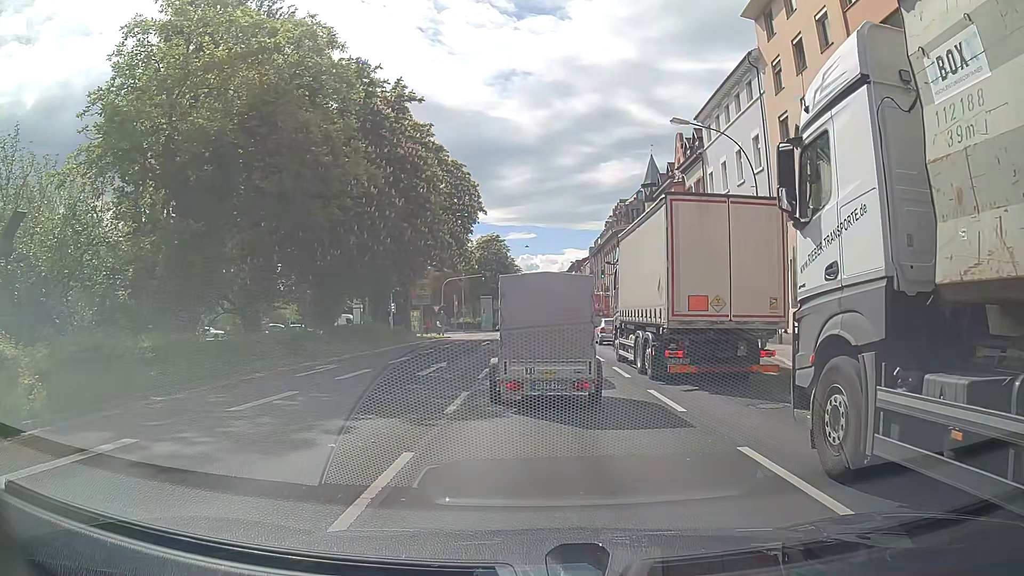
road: primary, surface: asphalt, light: Day
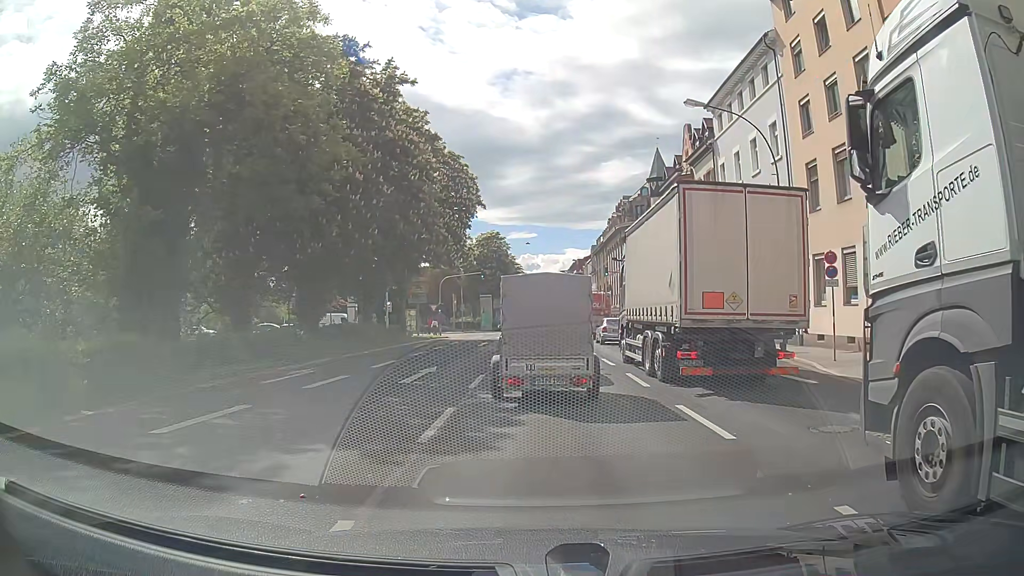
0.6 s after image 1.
(0.0, +2.5) m; 0°
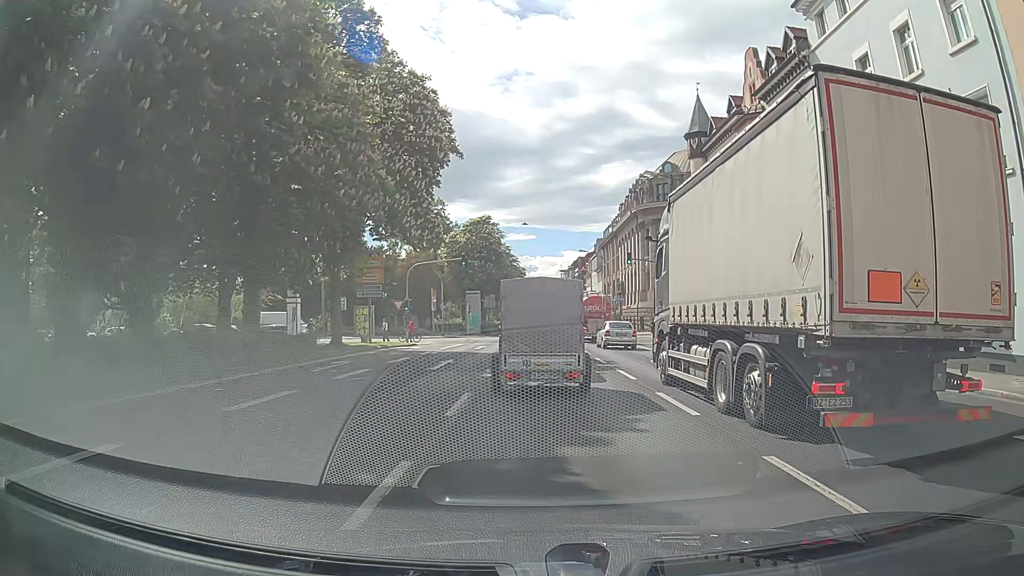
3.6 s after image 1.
(-0.1, +16.1) m; 0°
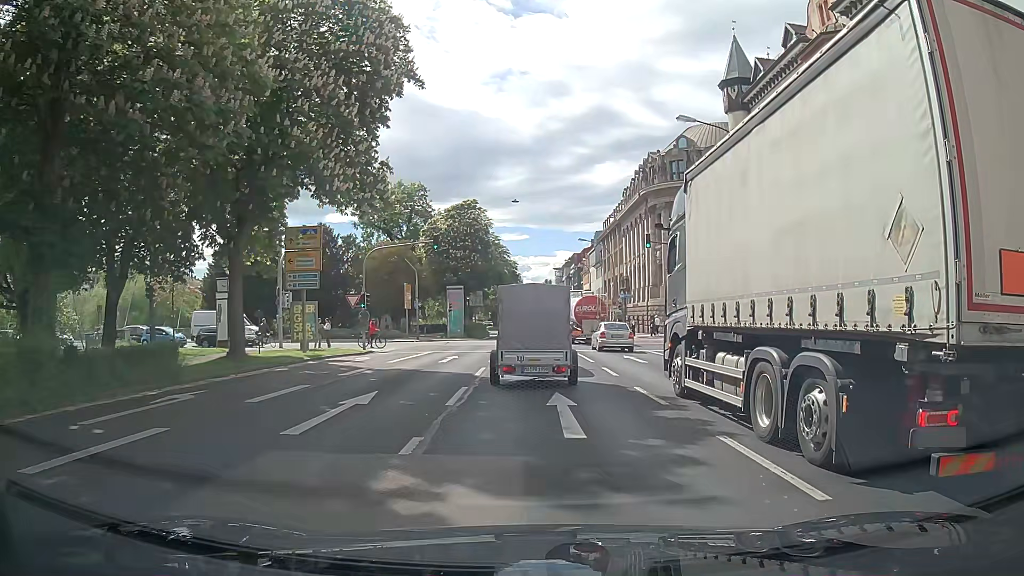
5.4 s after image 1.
(+0.1, +10.8) m; +1°
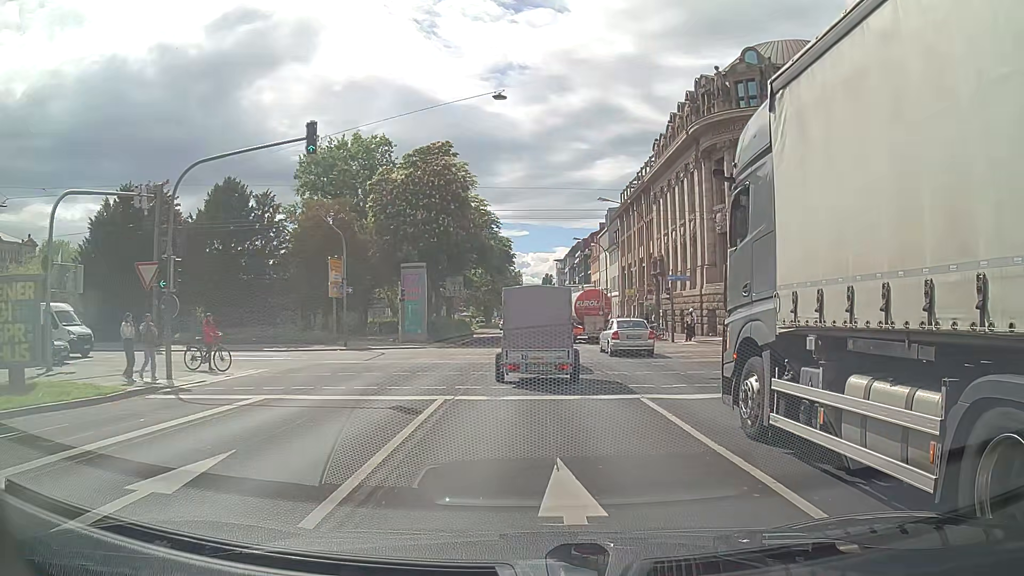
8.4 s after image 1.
(-0.2, +21.2) m; -1°
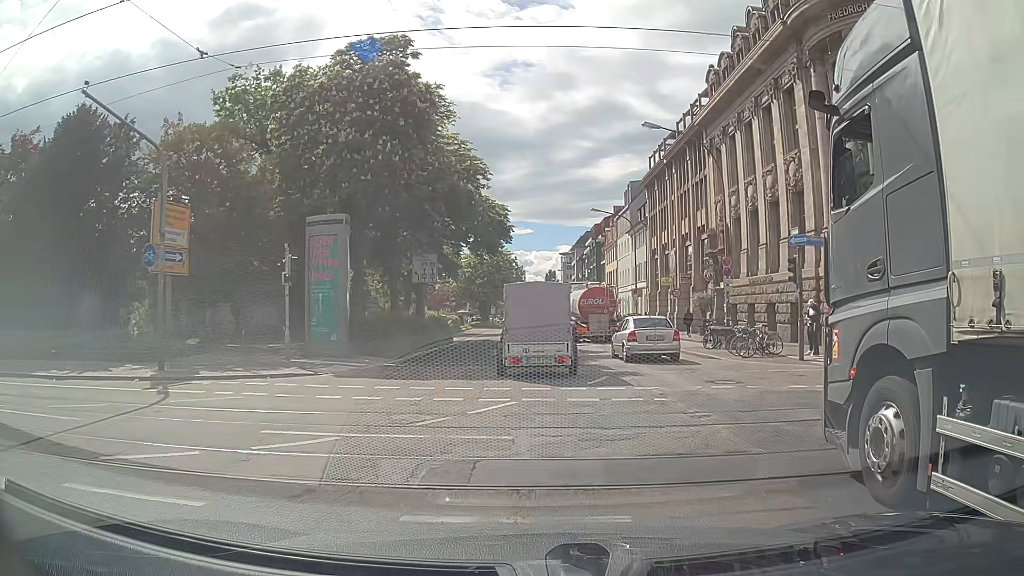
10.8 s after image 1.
(0.0, +18.0) m; 0°
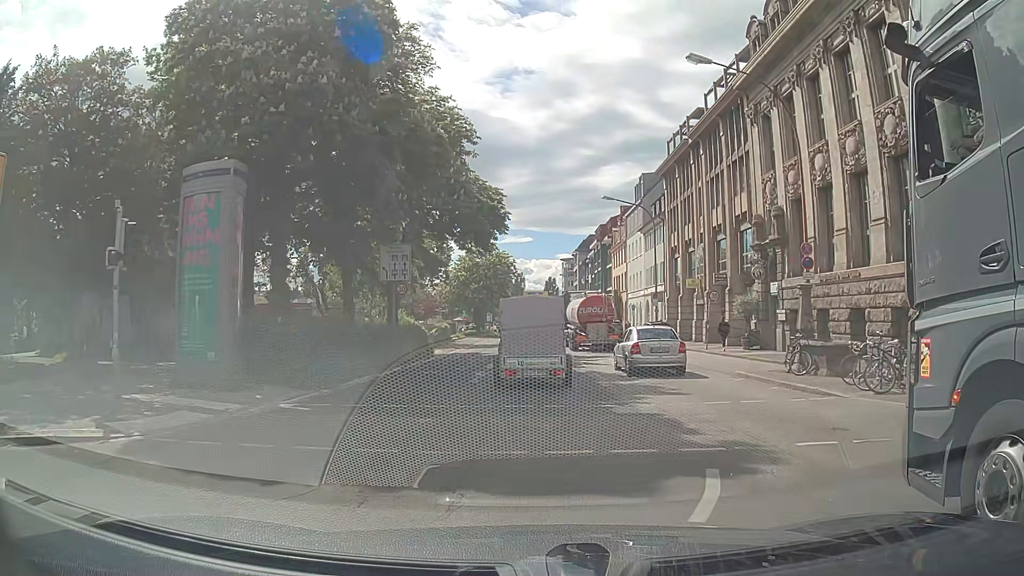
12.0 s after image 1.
(+0.1, +8.8) m; 0°
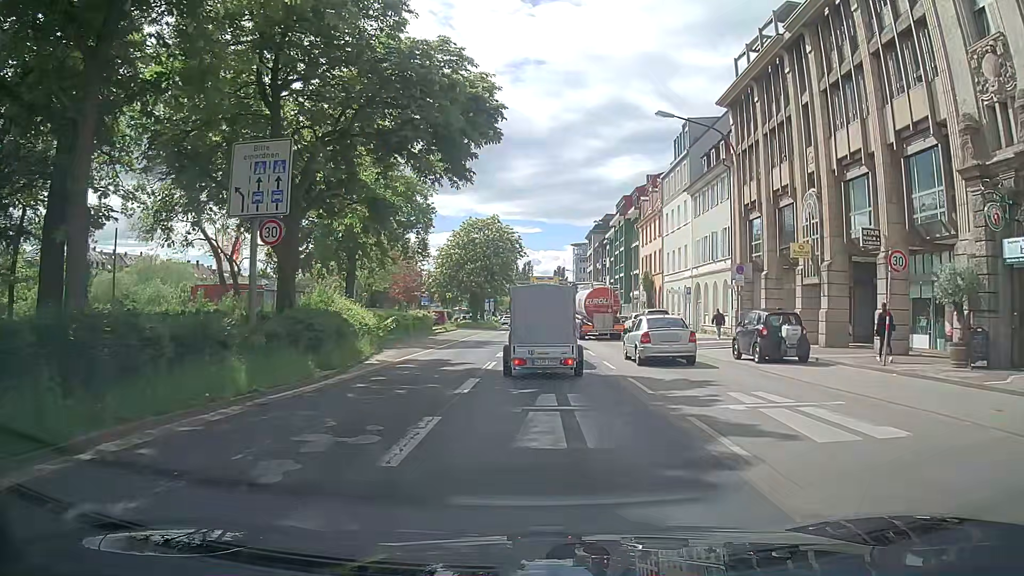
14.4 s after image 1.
(-0.1, +17.2) m; -1°
